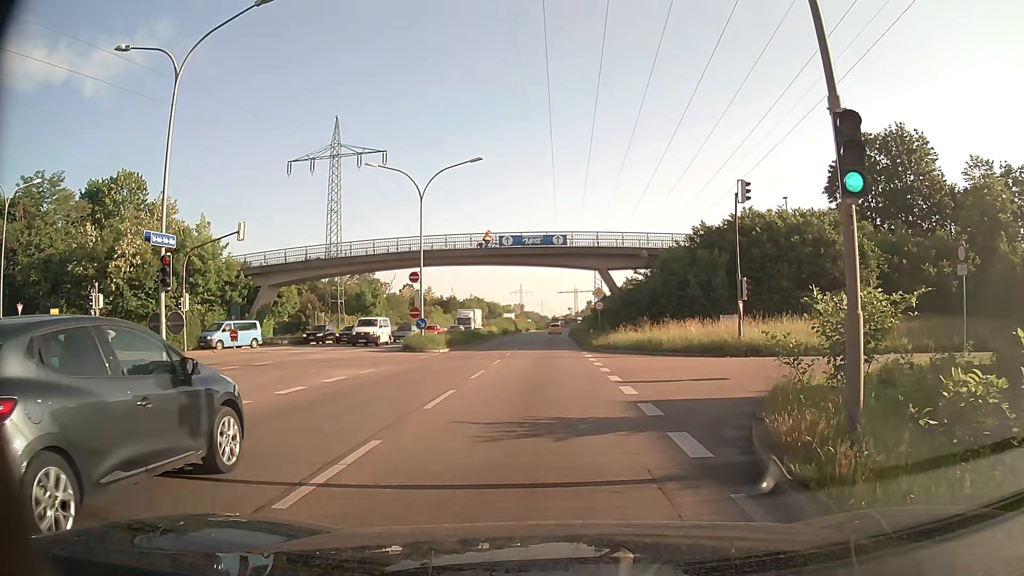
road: primary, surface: asphalt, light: Day
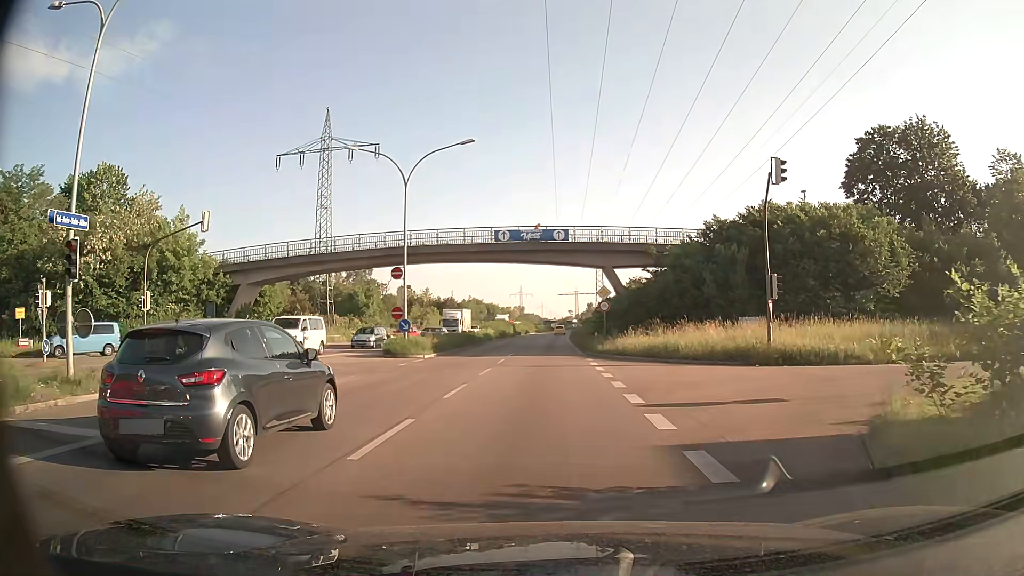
(0.0, +4.4) m; 0°
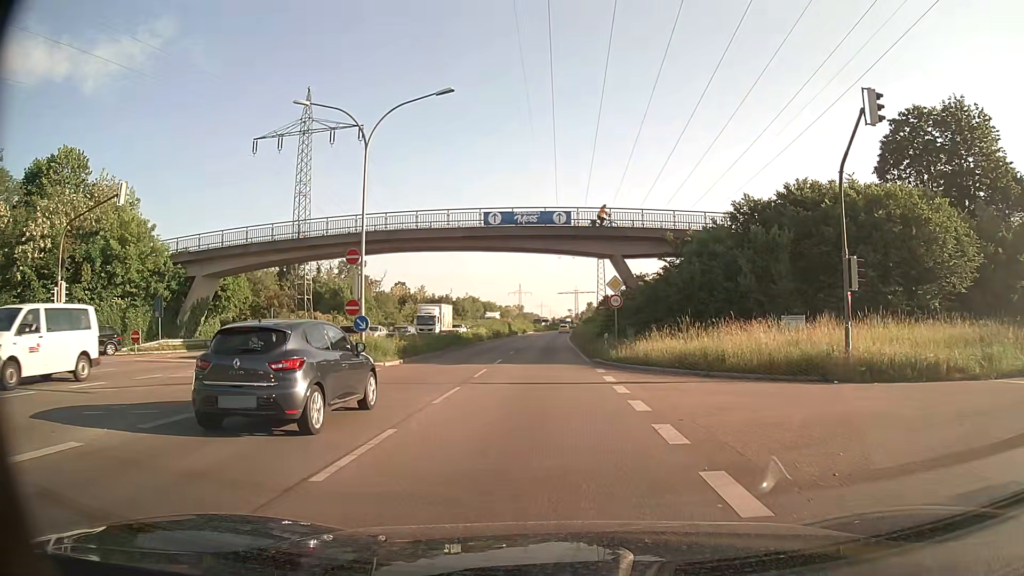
(0.0, +7.3) m; 0°
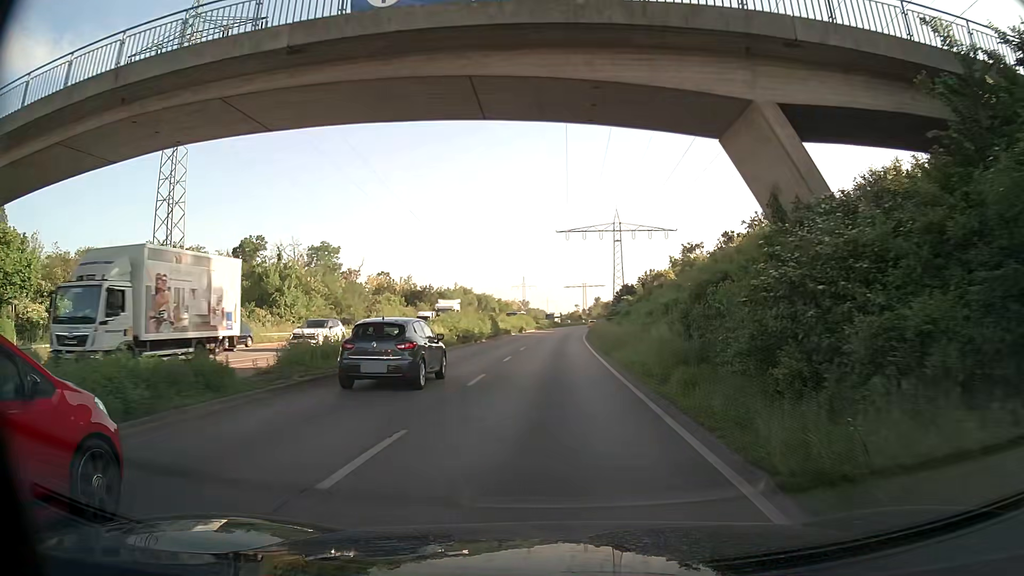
(-0.1, +27.9) m; 0°
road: trunk
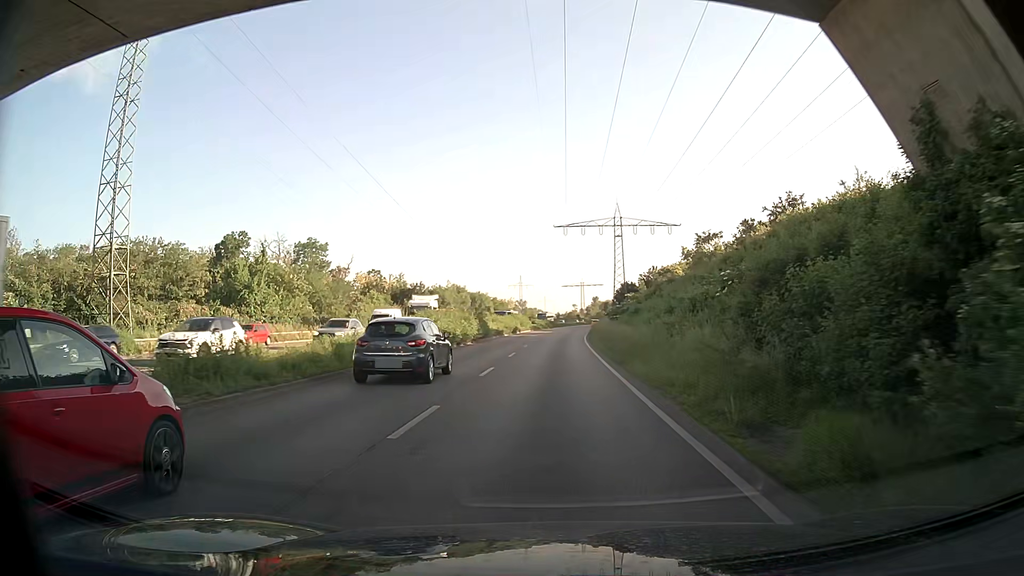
(0.0, +6.7) m; 0°
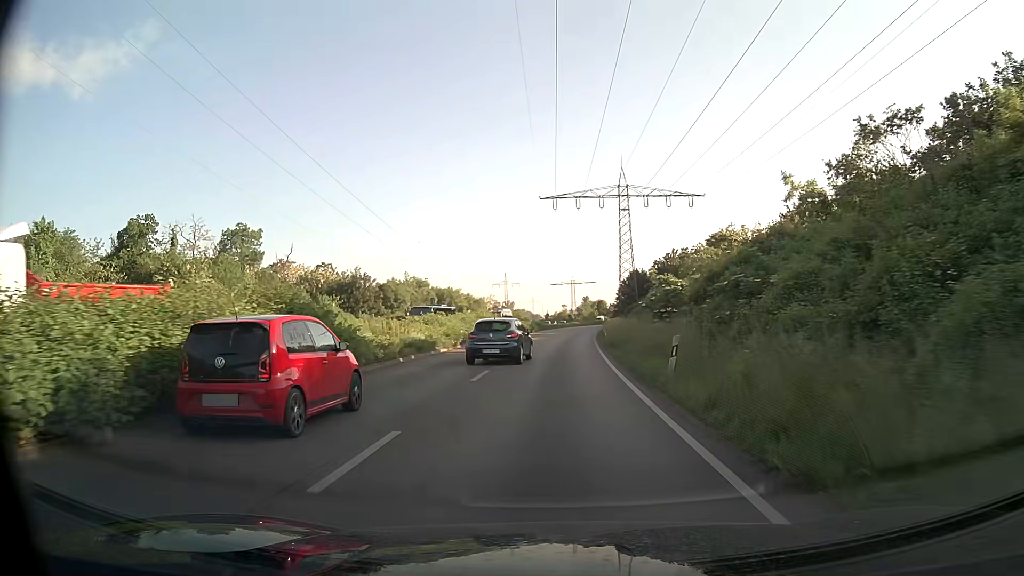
(+0.2, +29.9) m; +1°
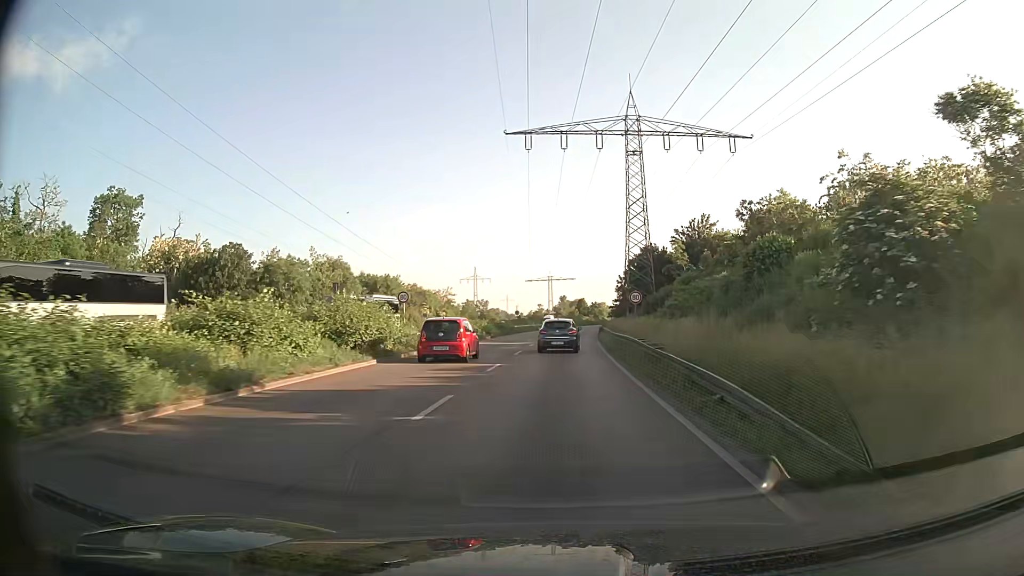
(+0.3, +33.3) m; +2°
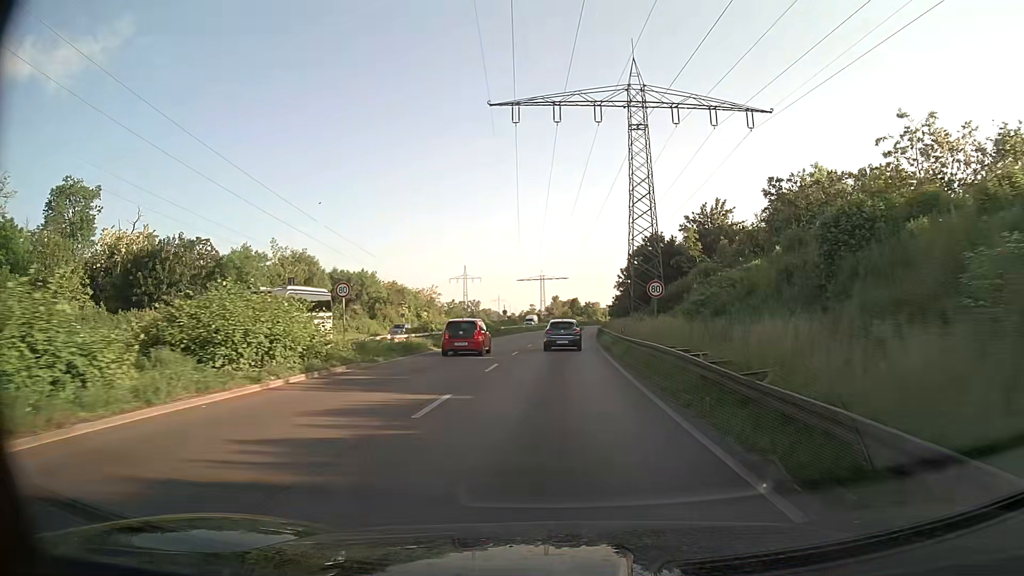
(+0.1, +8.7) m; +1°
(0, +10) (0, +20) (+1, +30) (+1, +40) (+1, +50) (+2, +60) (+2, +70) (+3, +80) (+4, +90) (+5, +100) m
